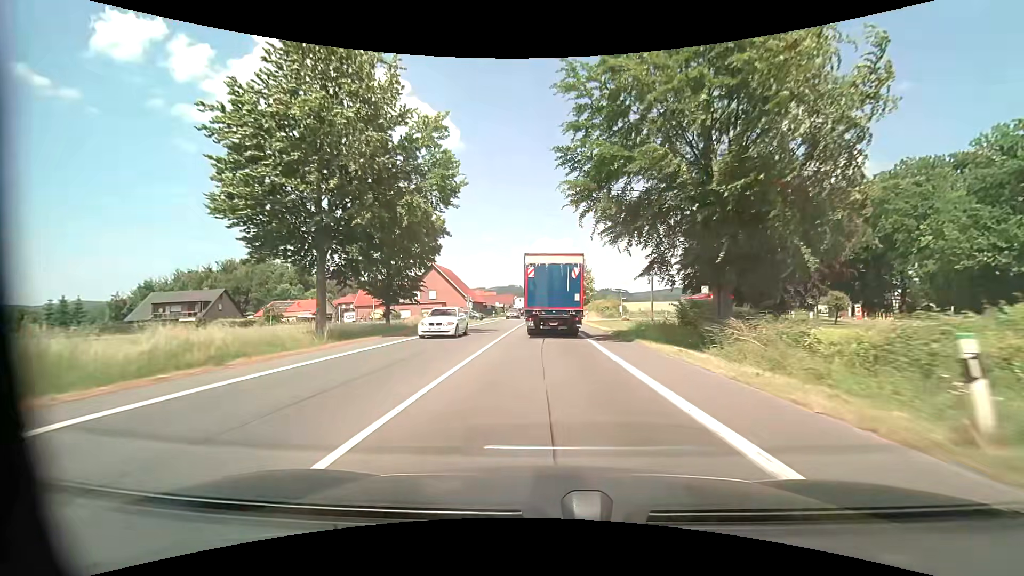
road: primary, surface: asphalt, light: Day
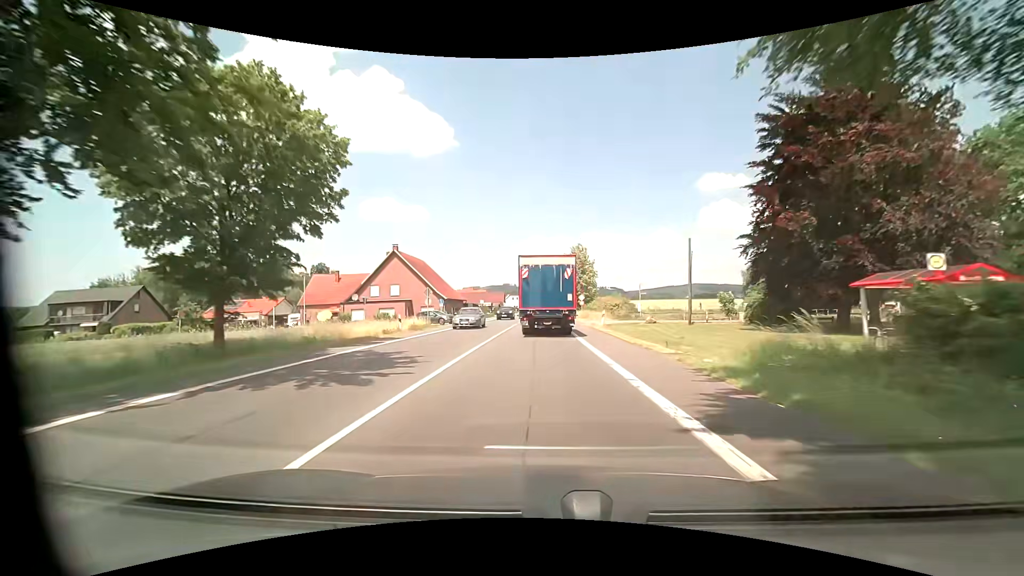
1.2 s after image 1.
(0.0, +18.5) m; 0°
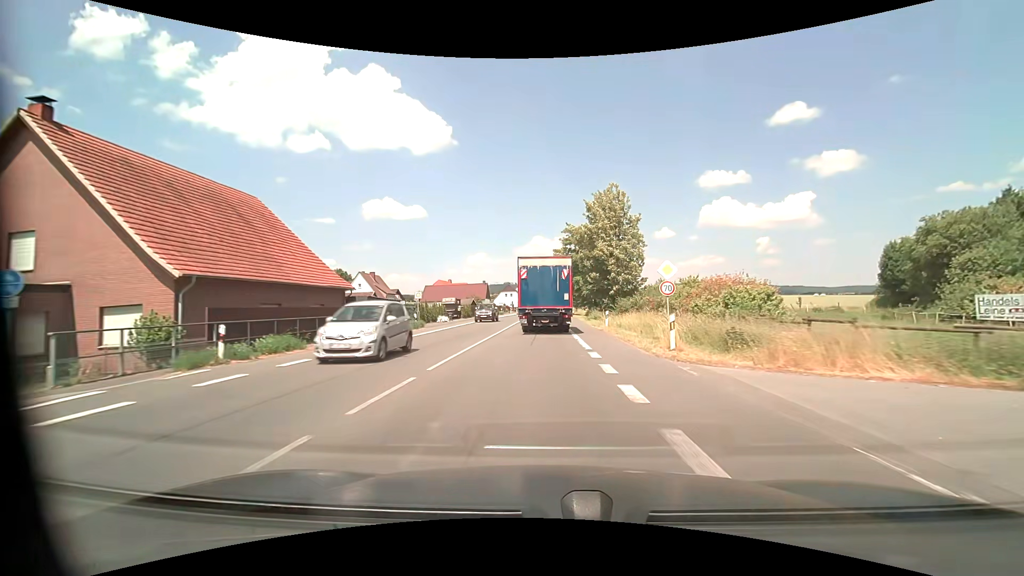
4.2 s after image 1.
(+0.2, +47.1) m; 0°
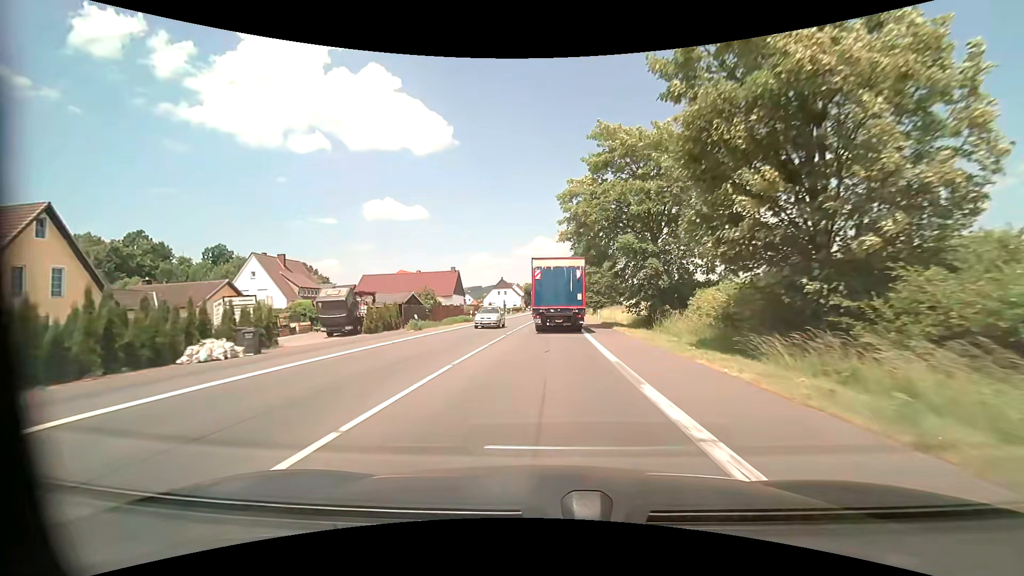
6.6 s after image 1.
(-0.1, +38.5) m; 0°
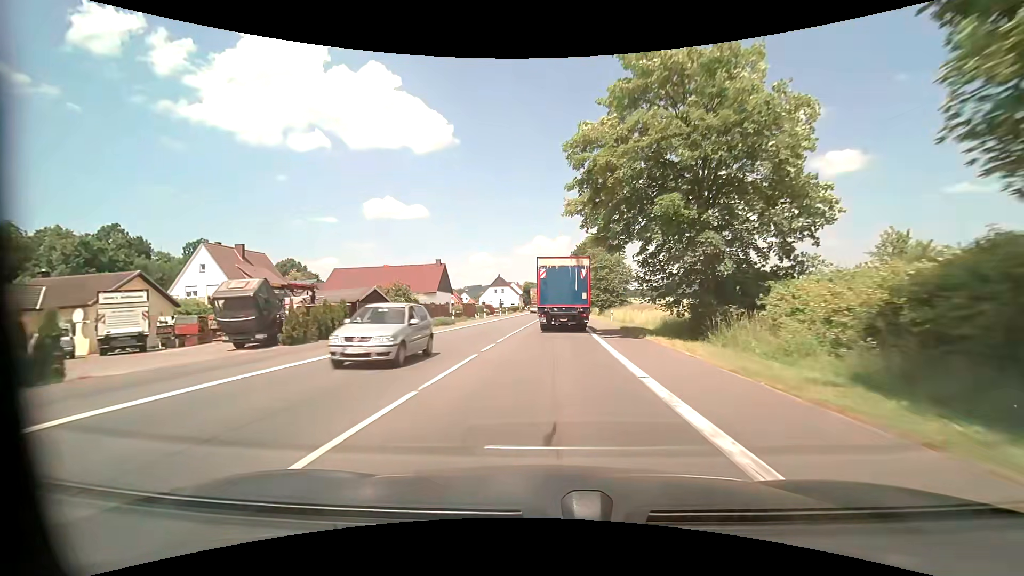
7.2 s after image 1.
(0.0, +9.7) m; 0°
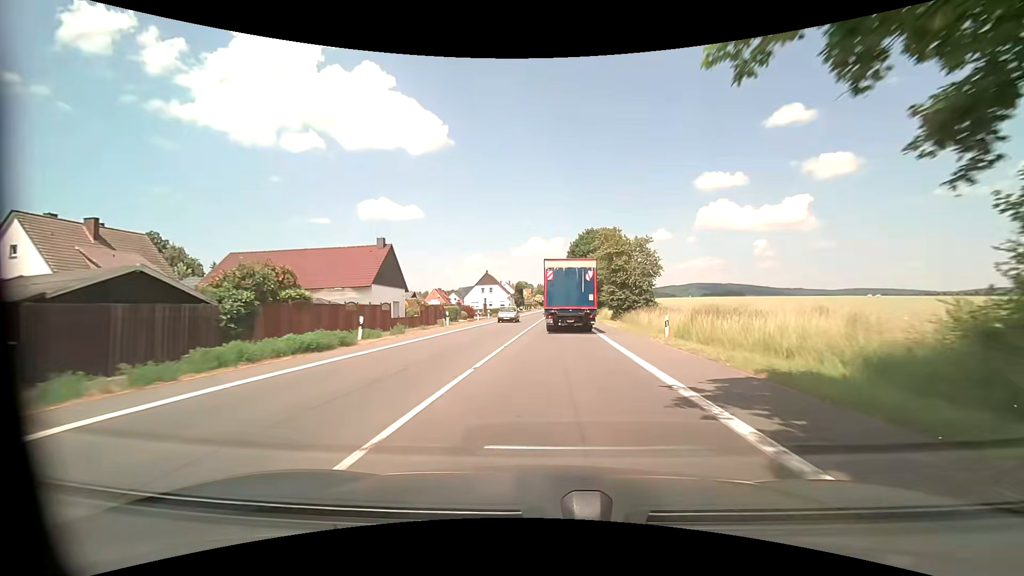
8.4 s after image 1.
(+0.1, +19.4) m; 0°
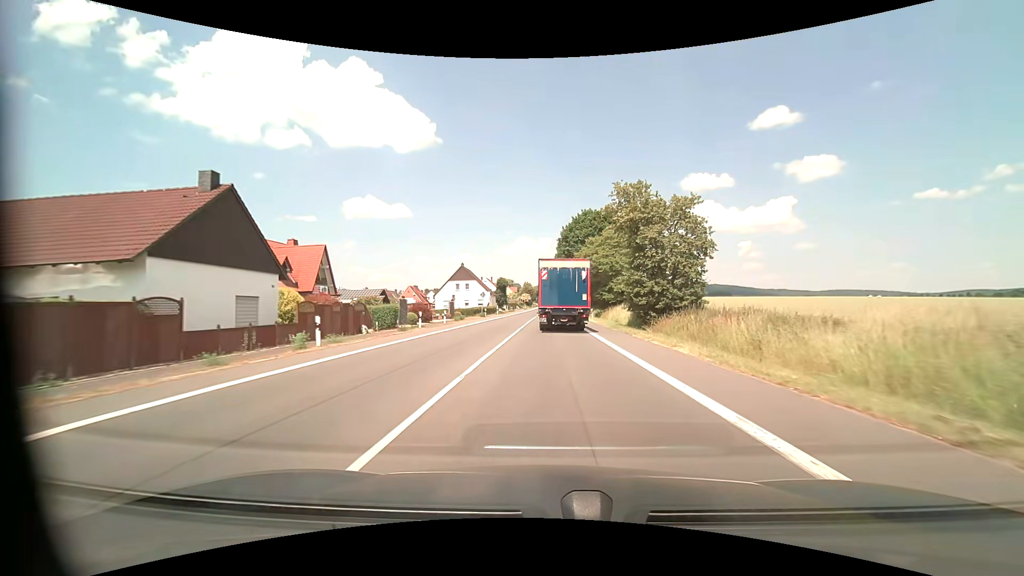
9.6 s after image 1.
(+0.4, +19.4) m; +2°
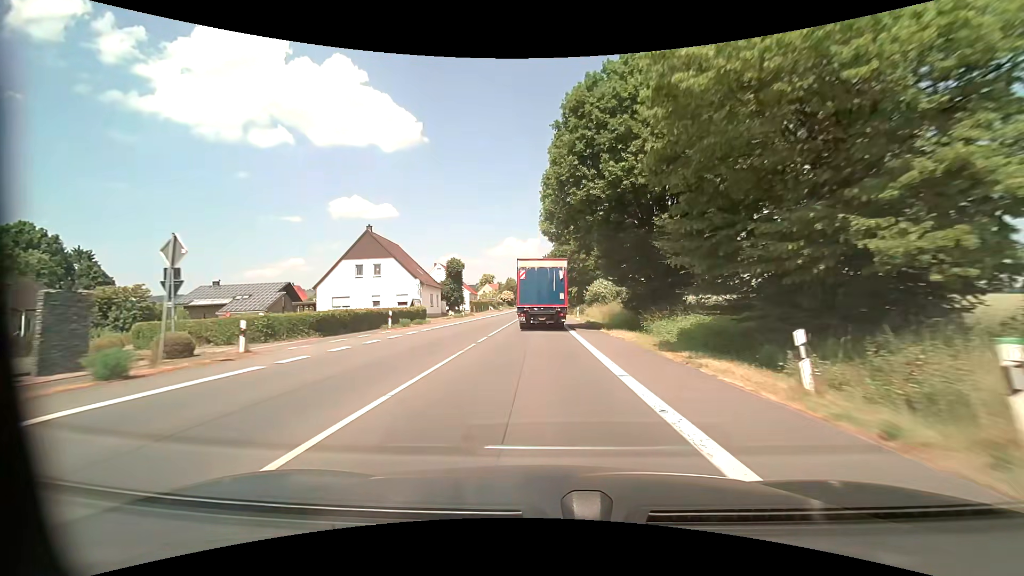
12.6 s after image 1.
(+0.9, +49.3) m; +1°
(0, +10) (0, +20) (0, +30) (0, +40) (-1, +50) (-1, +60) (-1, +70) (-1, +80) (-1, +90) (-1, +100) m
